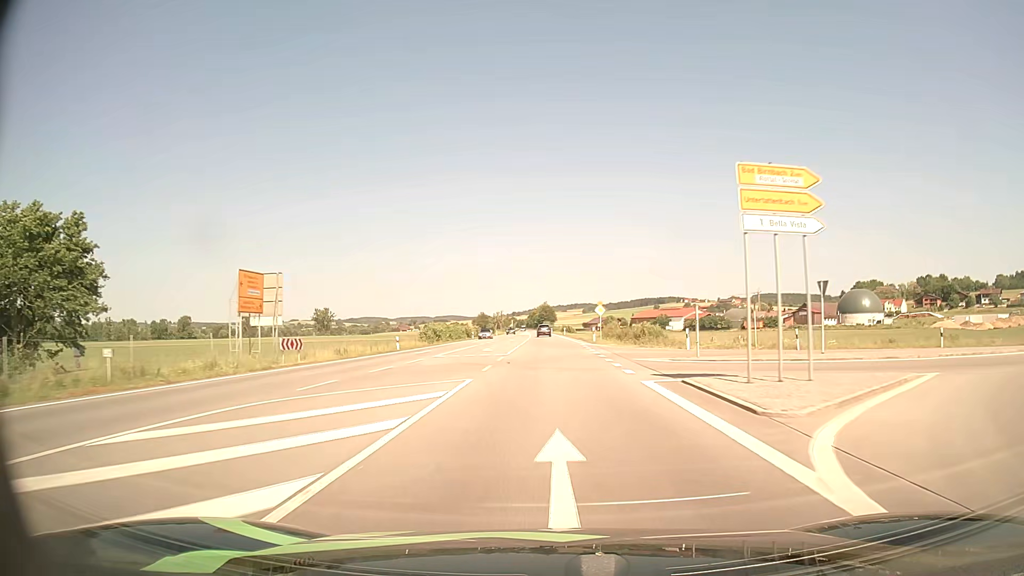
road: primary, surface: asphalt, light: Day
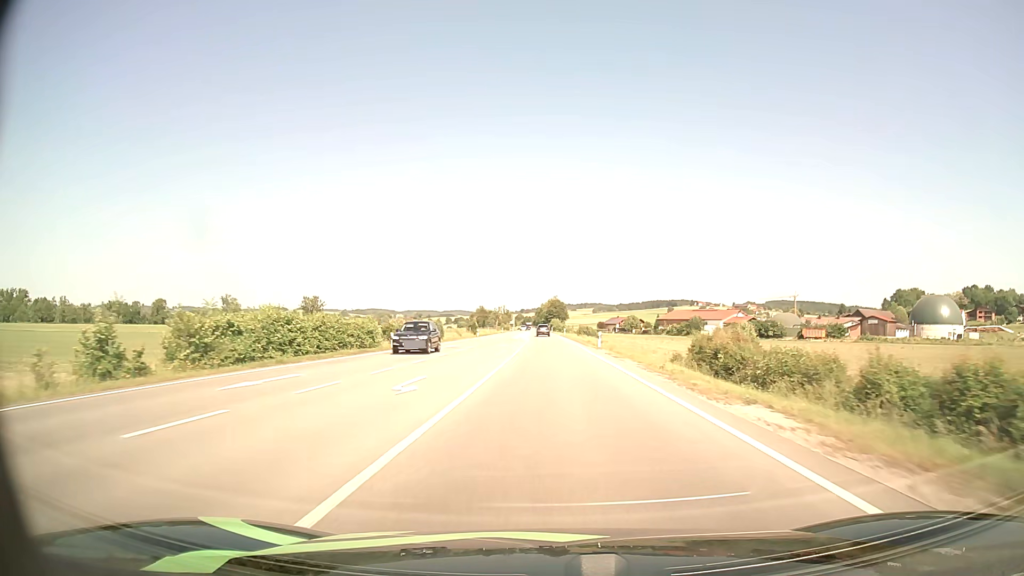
(-0.3, +54.4) m; -1°
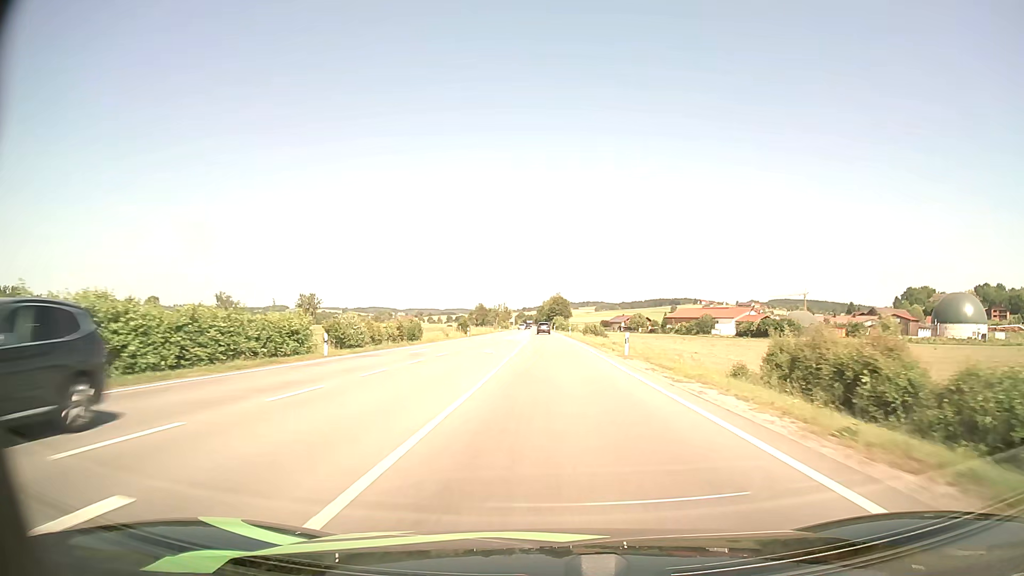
(0.0, +13.7) m; 0°
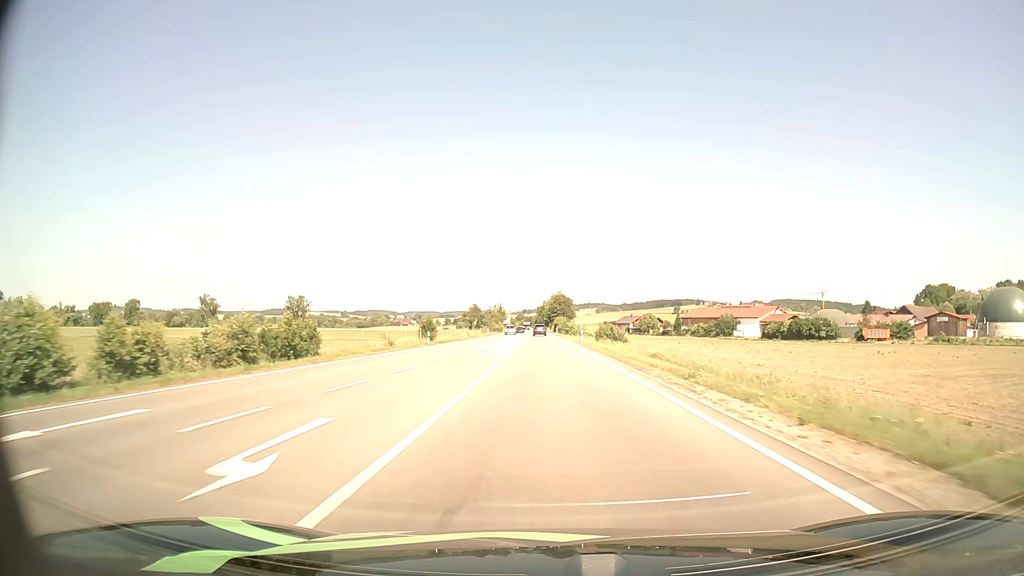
(0.0, +27.5) m; 0°
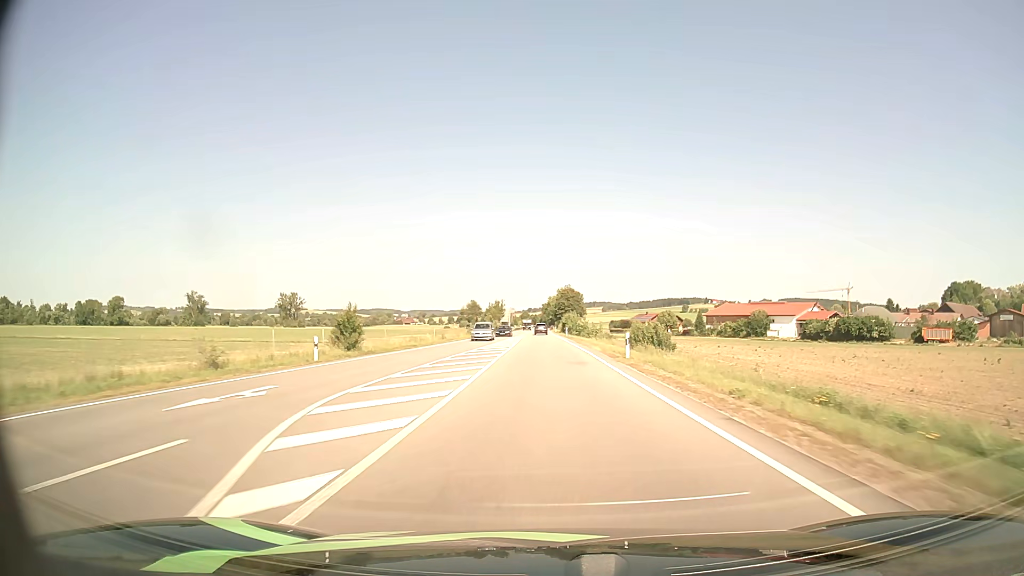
(-0.1, +27.7) m; 0°
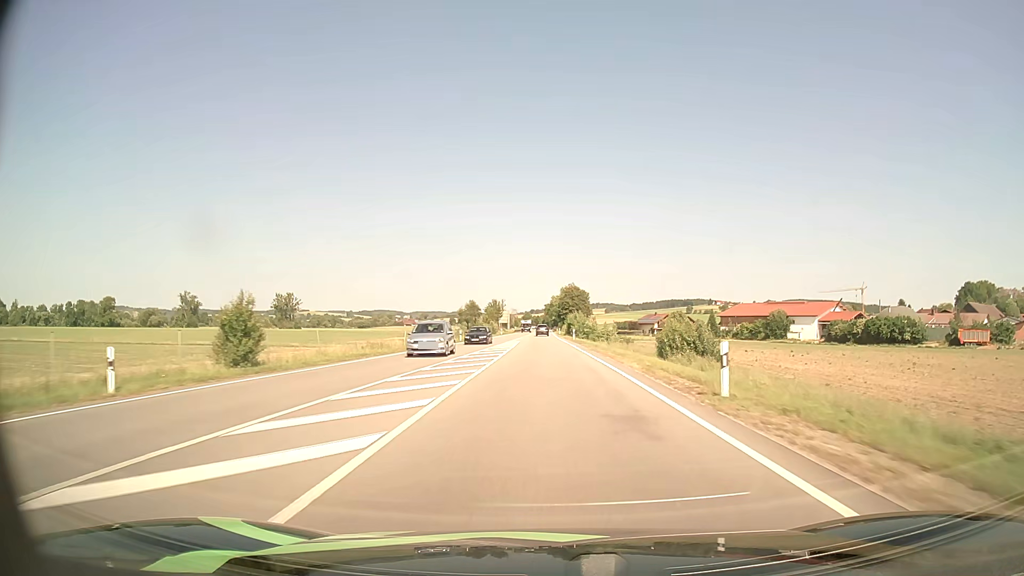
(0.0, +13.9) m; 0°
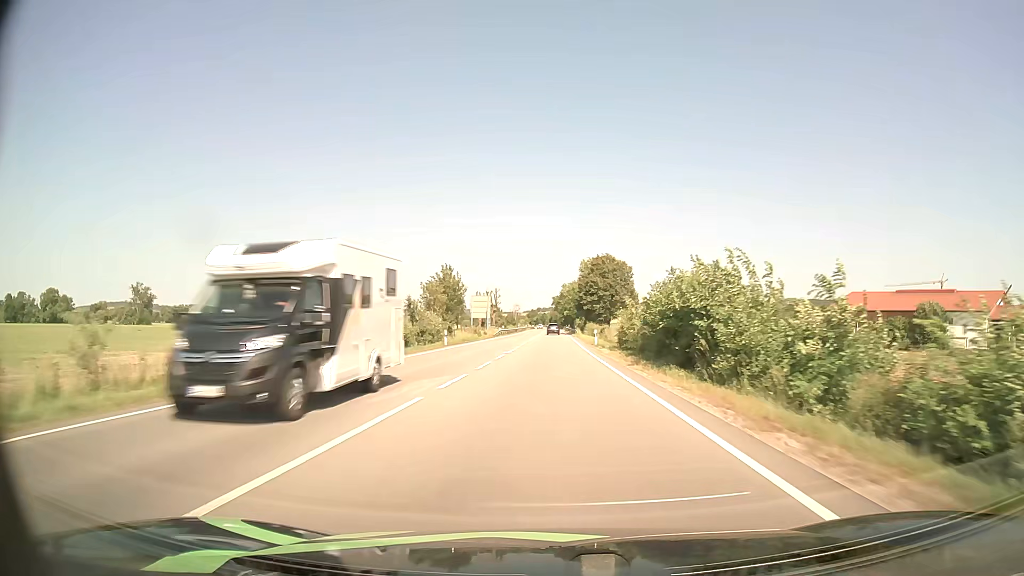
(-0.6, +70.5) m; -1°
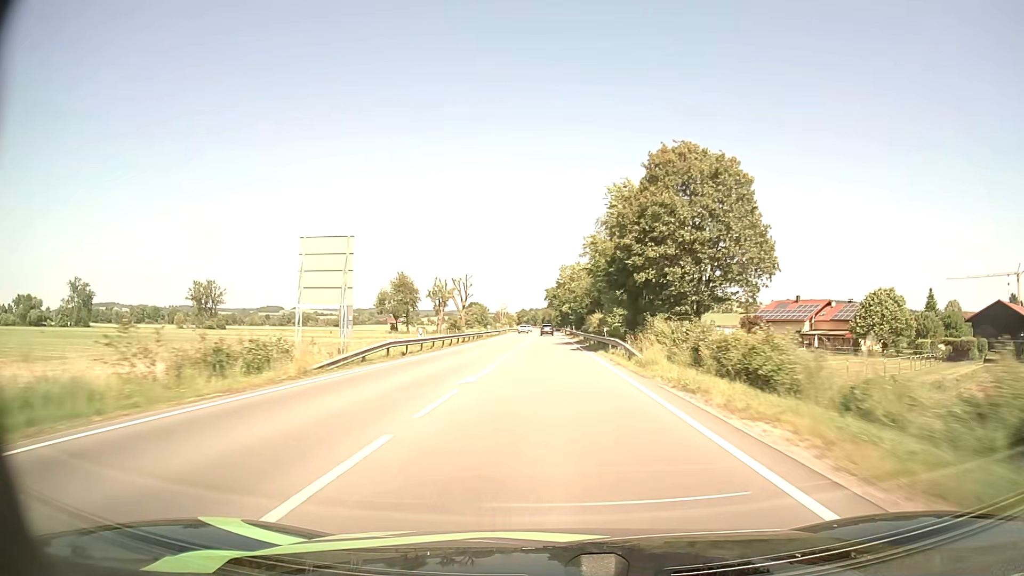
(+0.4, +58.3) m; +1°
(0, +10) (0, +20) (0, +30) (0, +40) (0, +50) (0, +60) (0, +70) (0, +80) (0, +90) (0, +100) m
